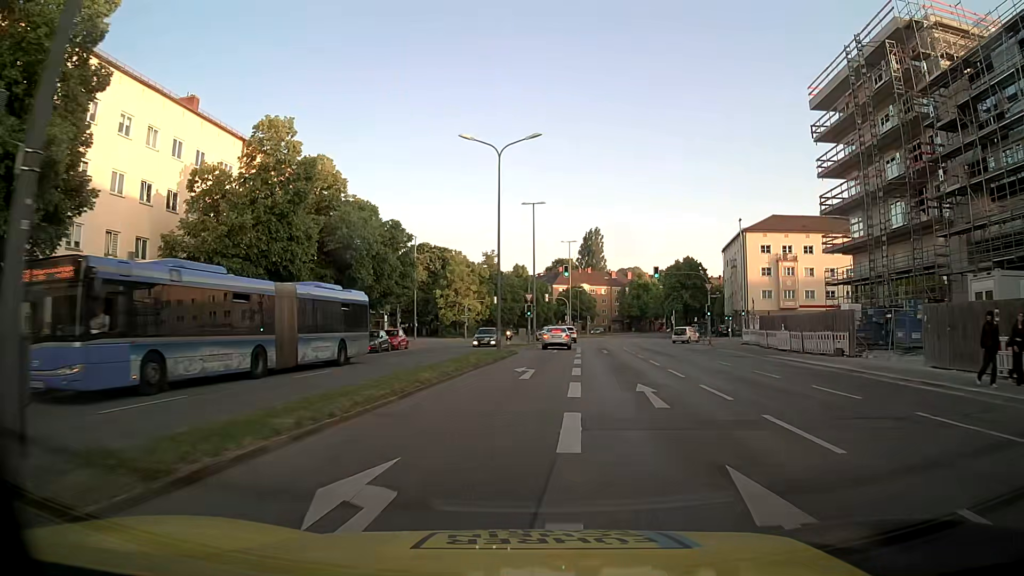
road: secondary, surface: asphalt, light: Day
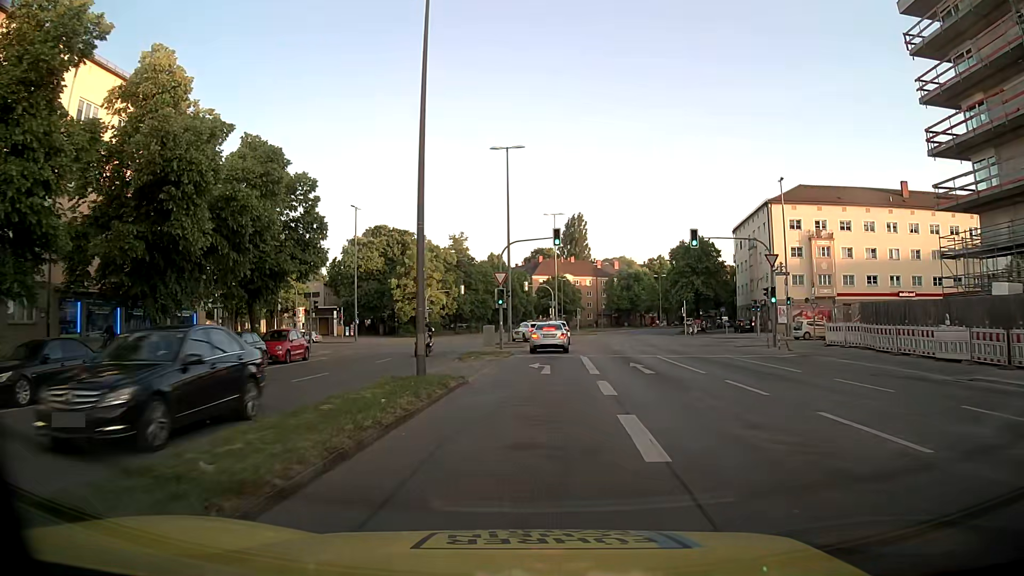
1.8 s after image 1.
(+0.3, +18.5) m; +2°
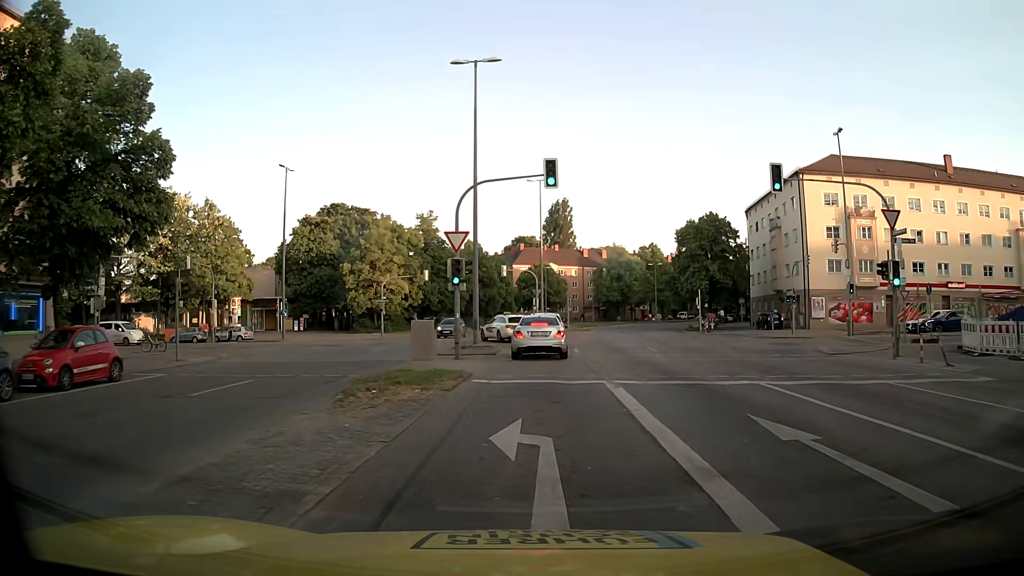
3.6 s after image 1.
(+0.2, +14.0) m; +3°
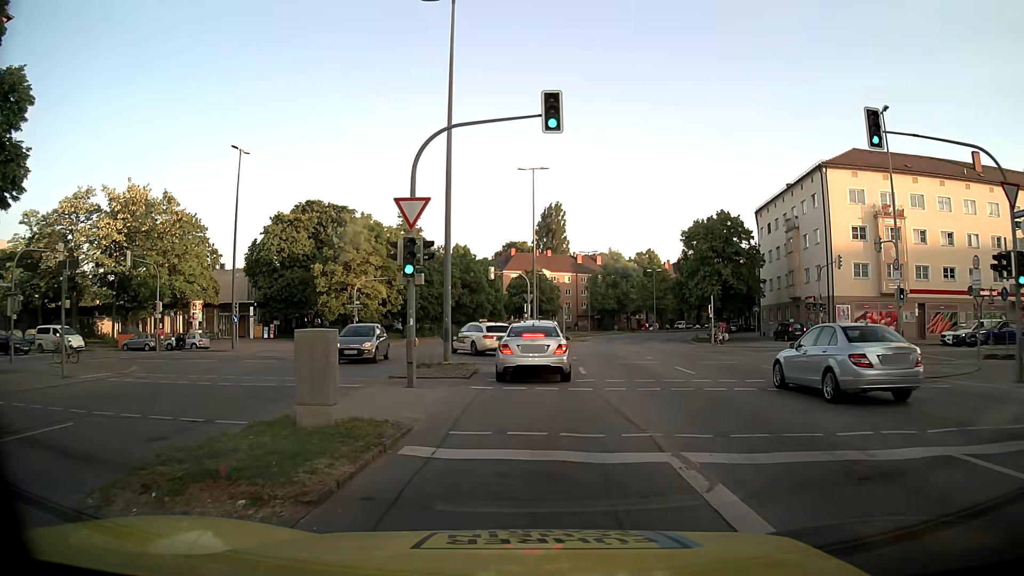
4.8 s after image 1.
(-0.1, +7.0) m; 0°
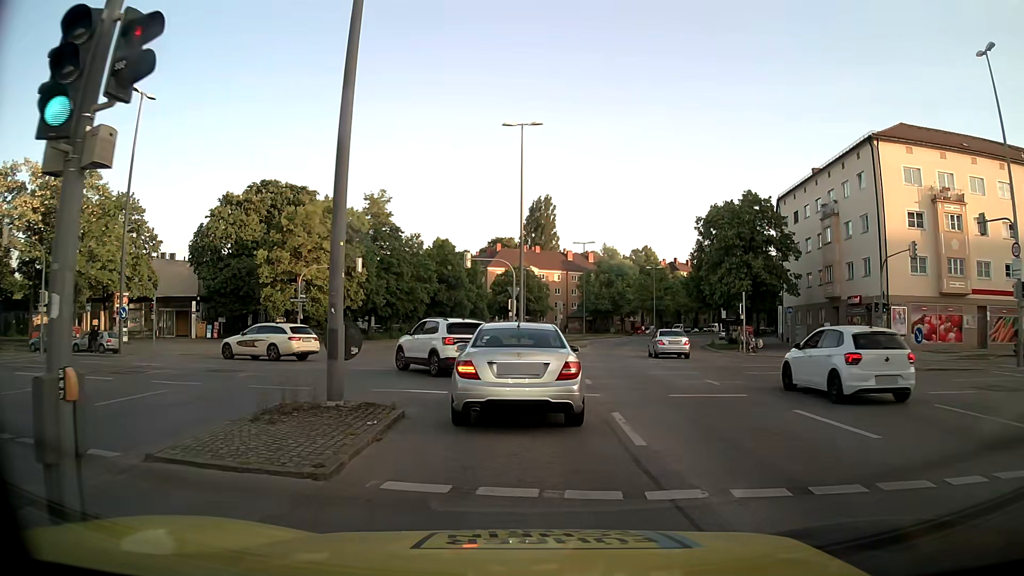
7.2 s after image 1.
(+0.1, +11.2) m; +1°
(0, +10) (-1, +20) (-7, +28) (-15, +33) (-25, +34) (-35, +35) (-45, +36) (-55, +37) (-65, +38) (-75, +39) m
